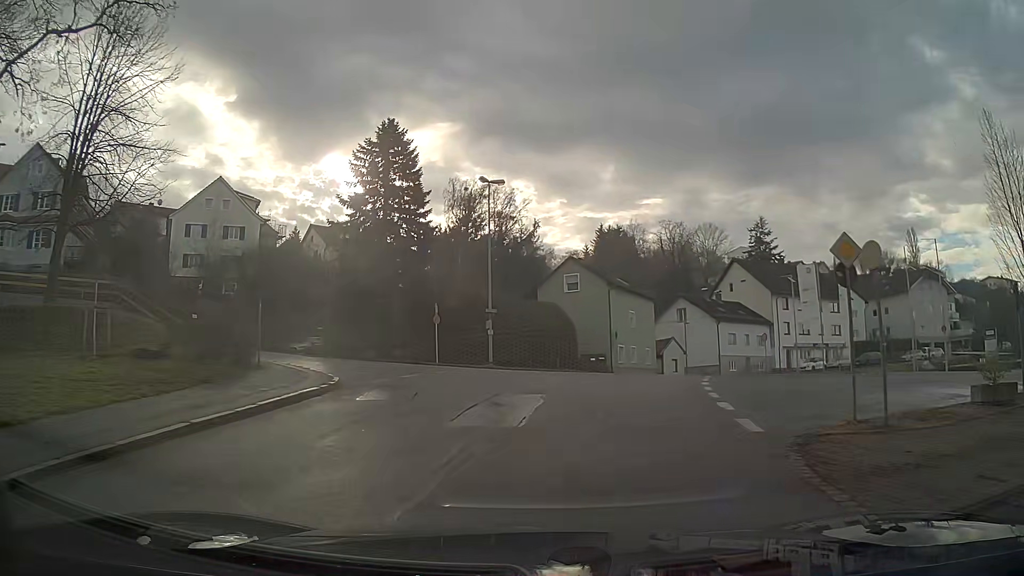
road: residential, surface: asphalt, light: Day
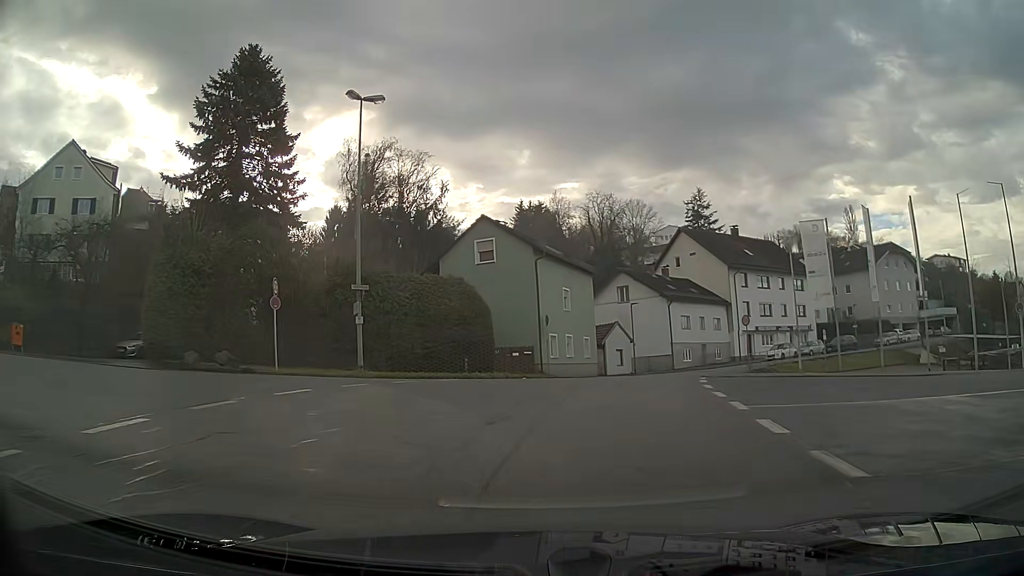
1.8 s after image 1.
(+0.8, +12.5) m; +7°
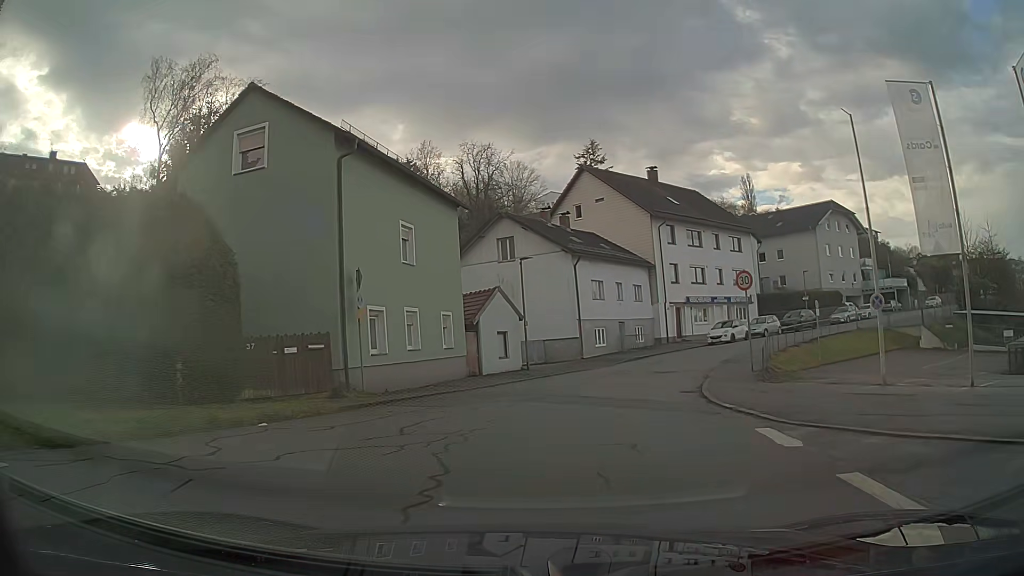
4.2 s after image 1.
(+1.6, +17.5) m; +10°
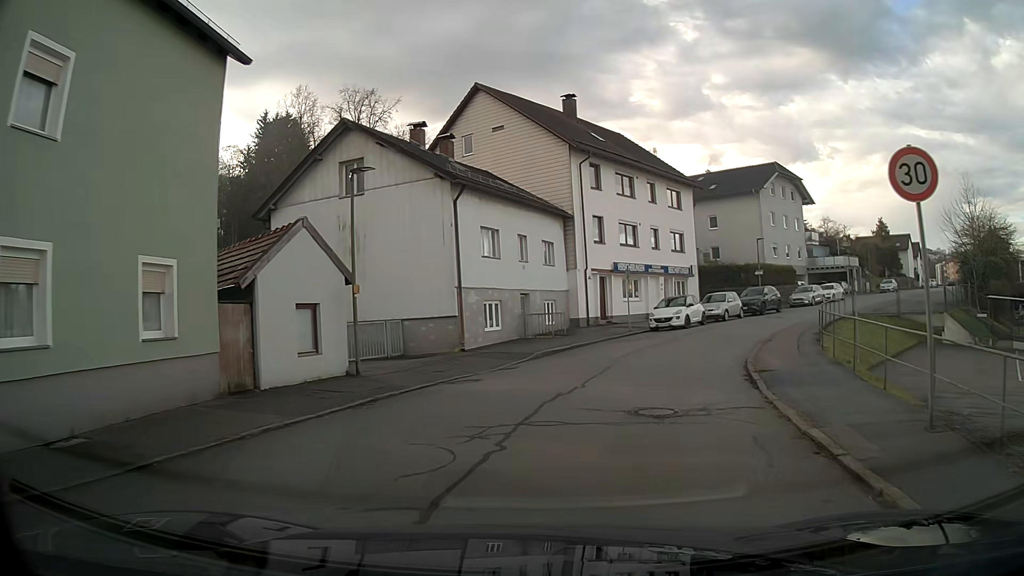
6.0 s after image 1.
(+1.1, +13.6) m; +10°
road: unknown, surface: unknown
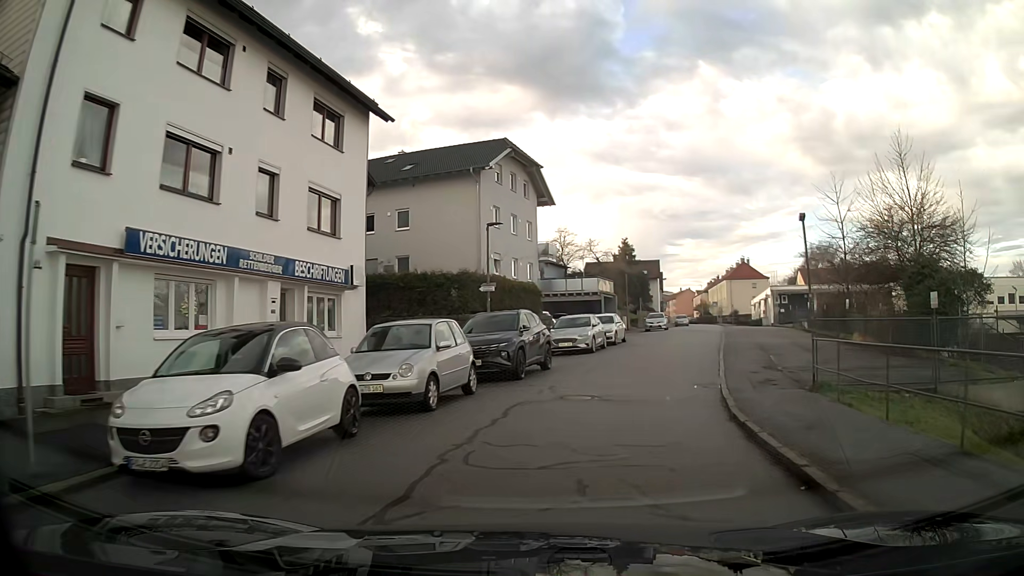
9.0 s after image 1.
(+5.6, +22.7) m; +27°
